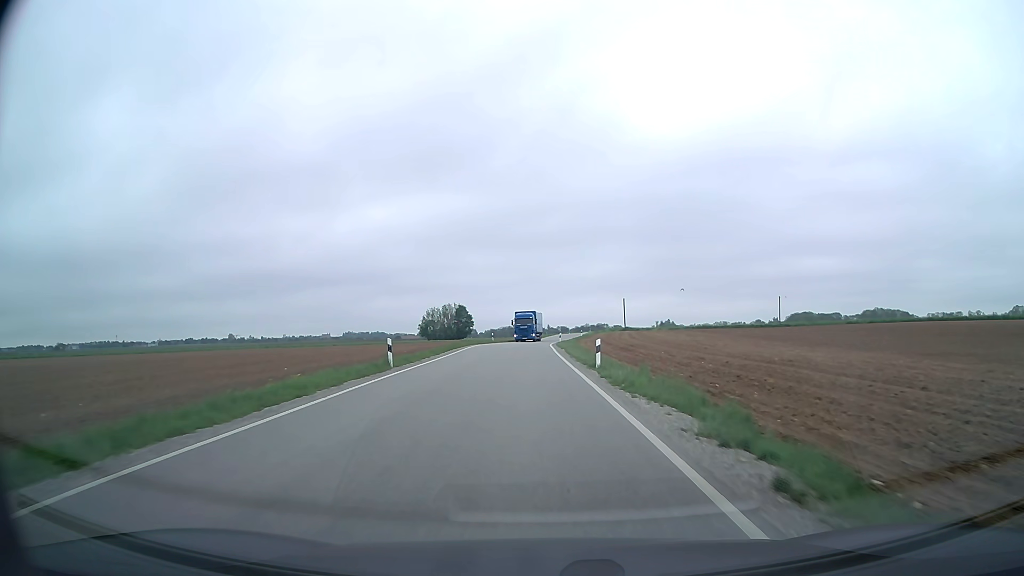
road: secondary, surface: asphalt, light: Day
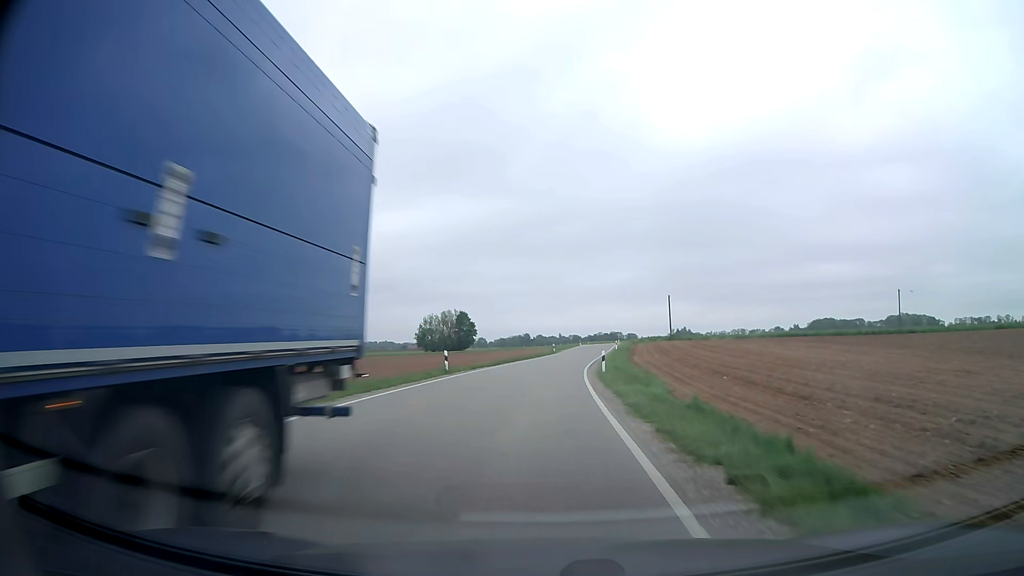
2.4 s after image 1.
(-0.4, +38.4) m; -1°
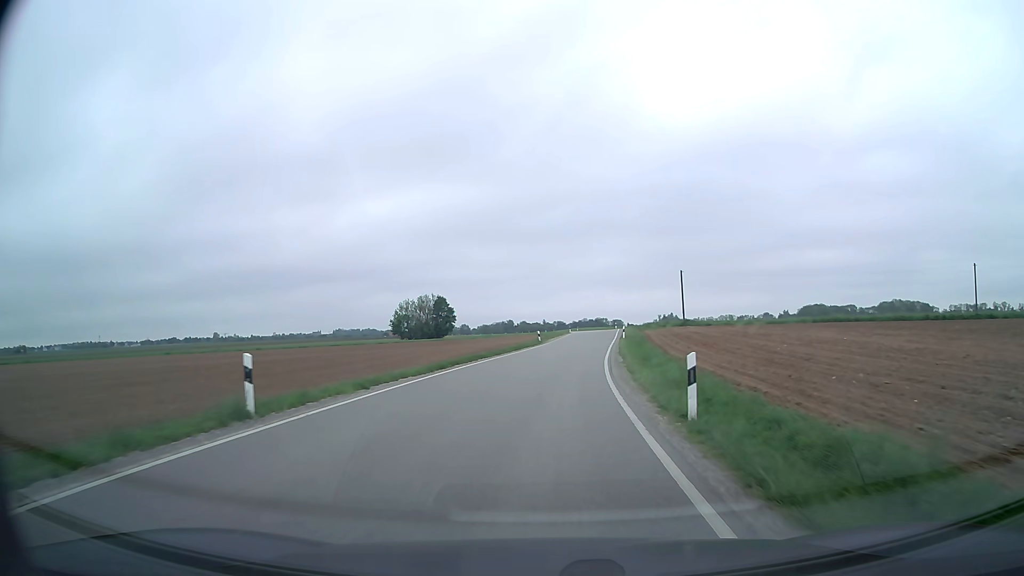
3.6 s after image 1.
(0.0, +19.1) m; +1°
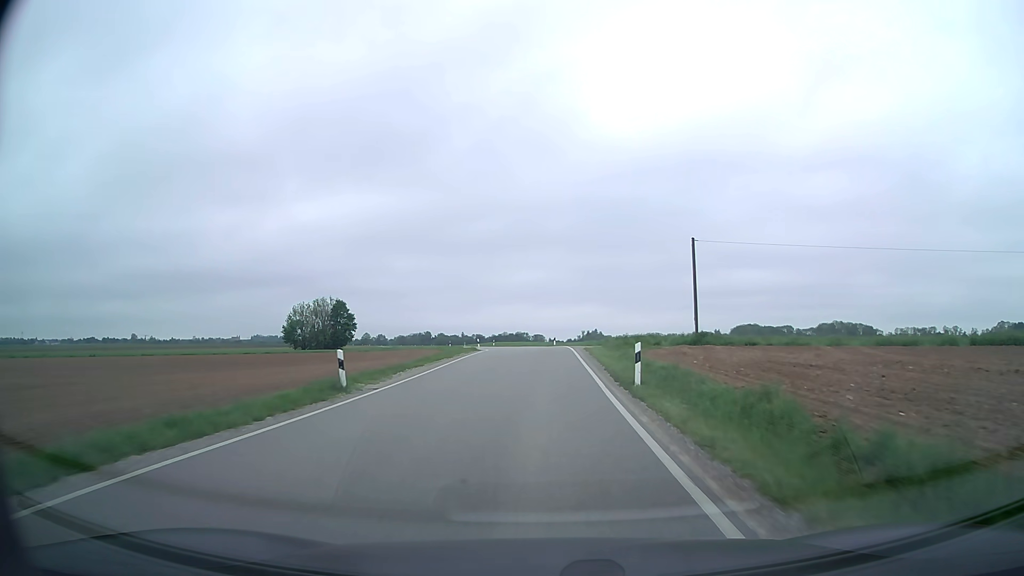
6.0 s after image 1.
(+2.3, +38.8) m; +7°
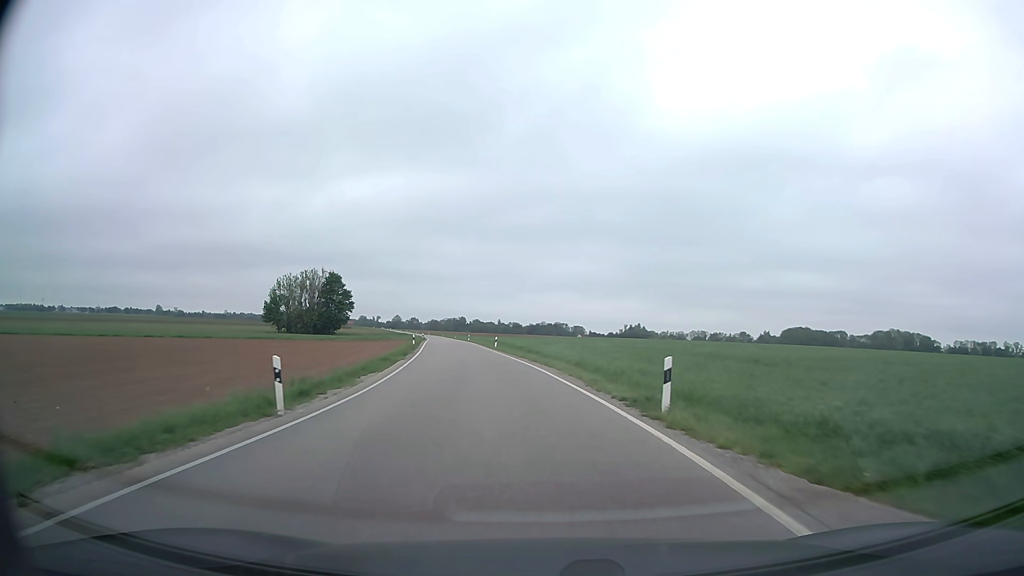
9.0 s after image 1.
(-0.3, +48.3) m; -3°
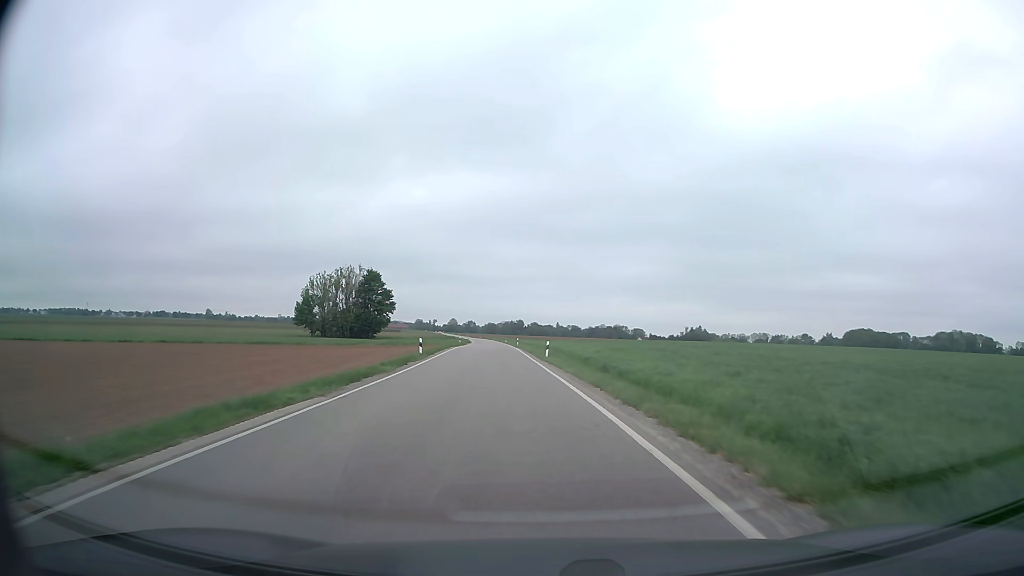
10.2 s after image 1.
(-0.9, +19.4) m; -5°
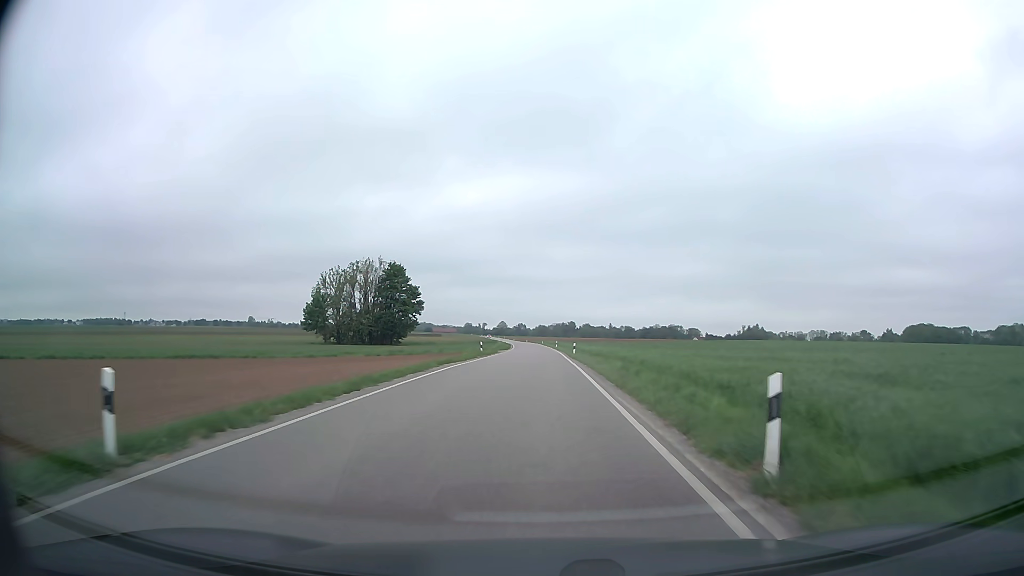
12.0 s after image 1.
(-1.4, +30.1) m; -4°
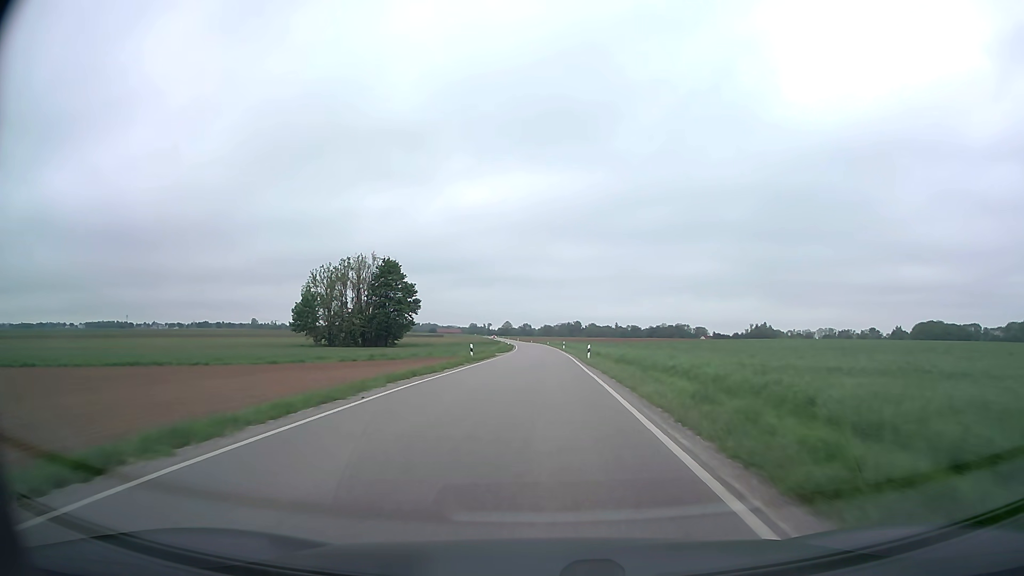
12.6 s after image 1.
(0.0, +10.3) m; -1°
(0, +10) (0, +20) (0, +30) (0, +40) (0, +50) (+1, +60) (+1, +70) (+1, +80) (0, +90) (0, +100) m
